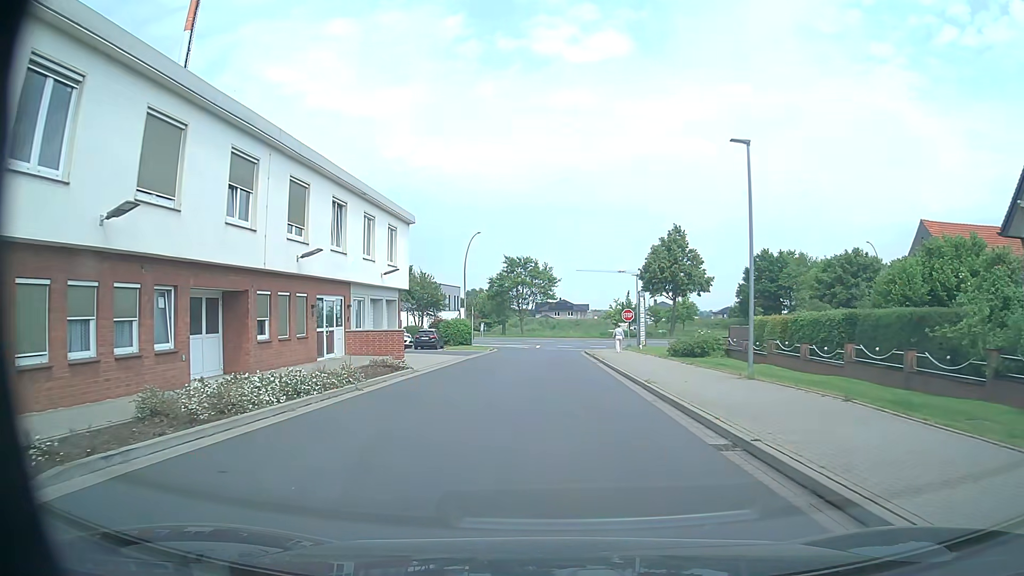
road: residential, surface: asphalt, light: Day
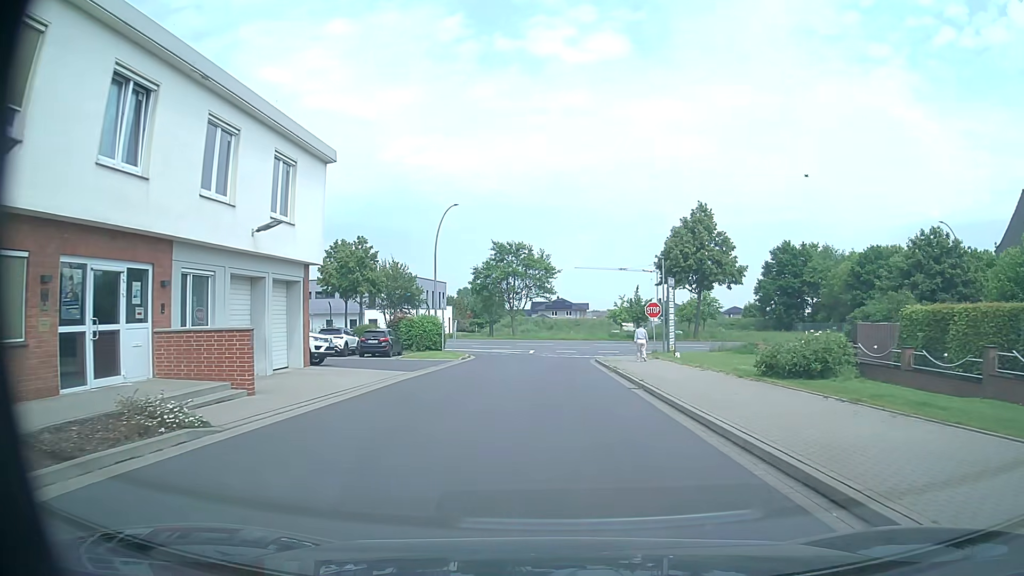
(0.0, +13.8) m; 0°
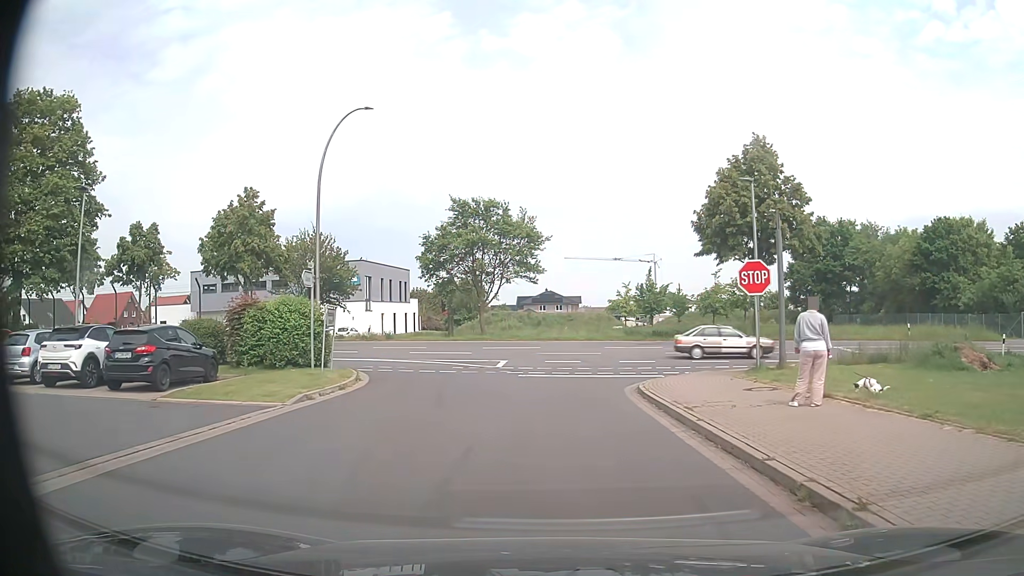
(+0.1, +20.6) m; 0°
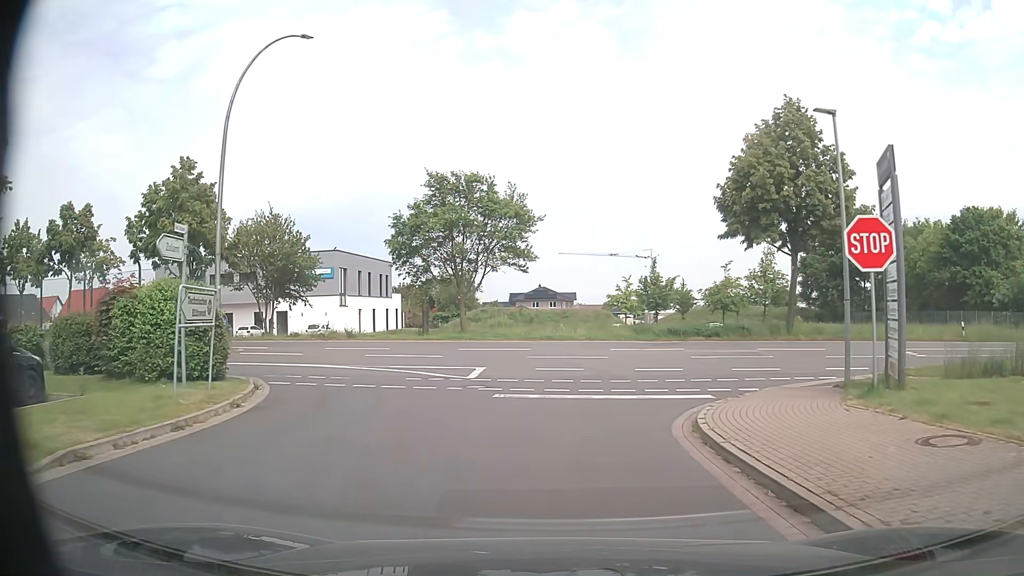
(+0.1, +7.0) m; +2°
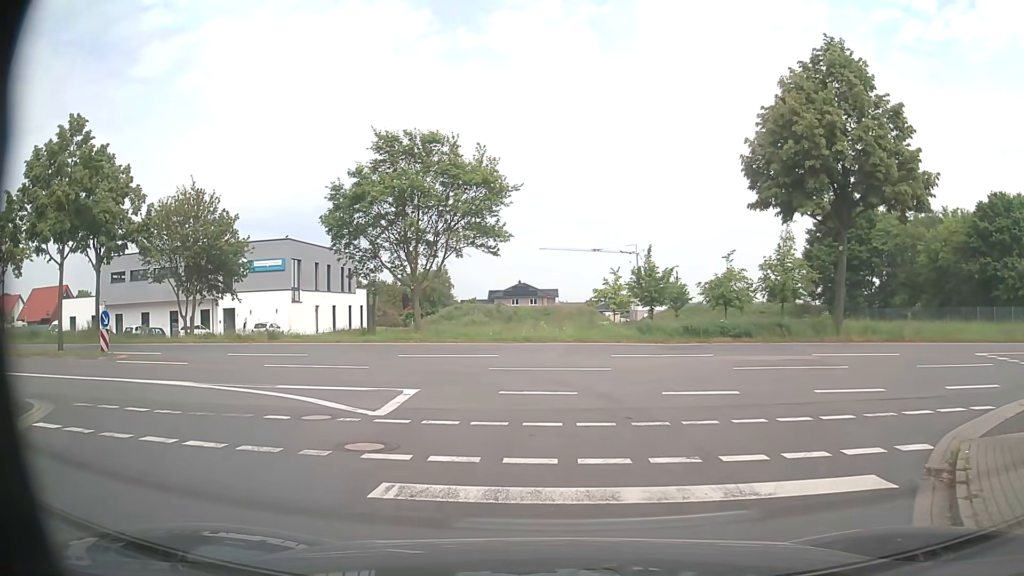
(0.0, +7.7) m; +1°
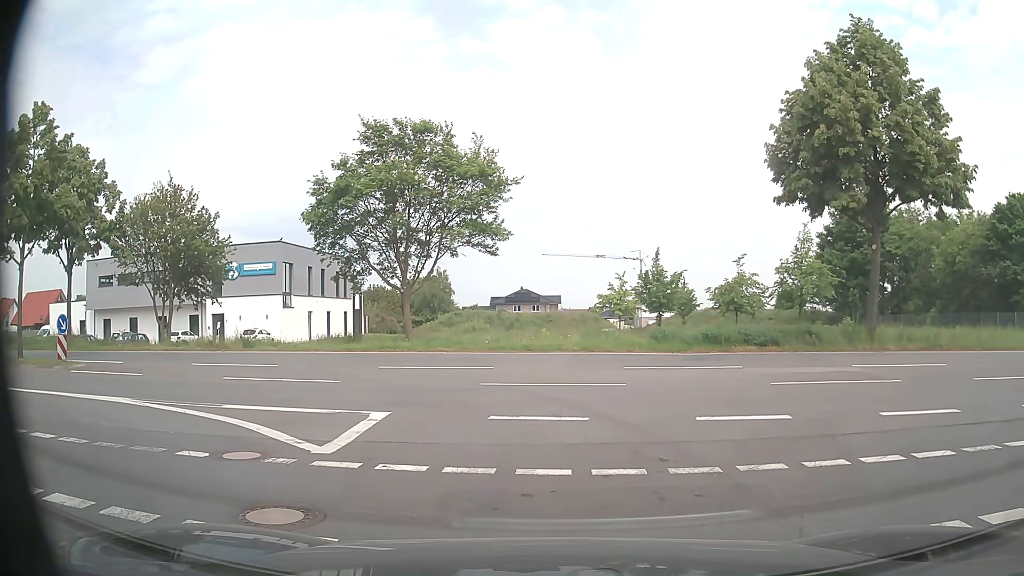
(0.0, +2.5) m; 0°
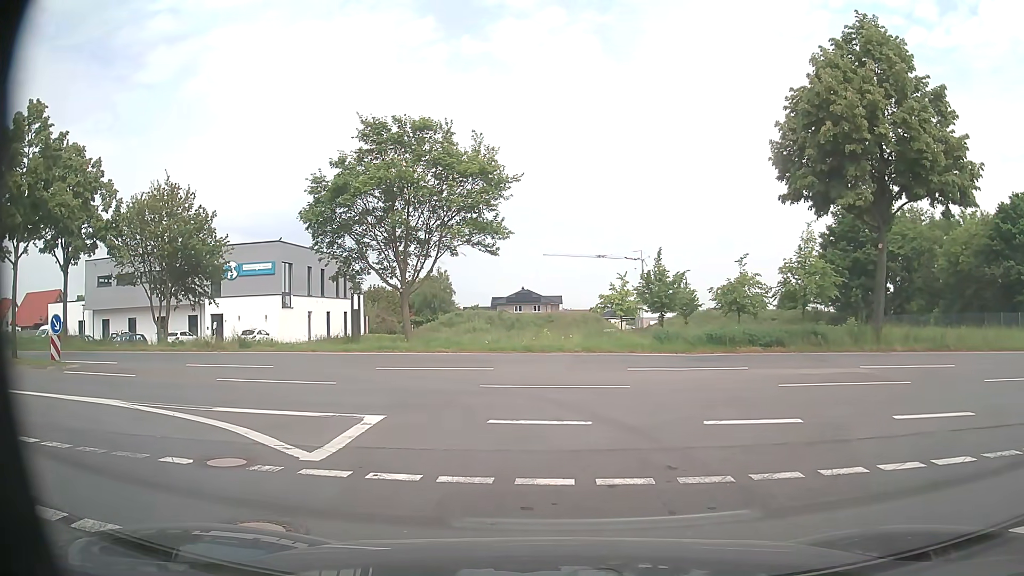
(0.0, +0.4) m; 0°
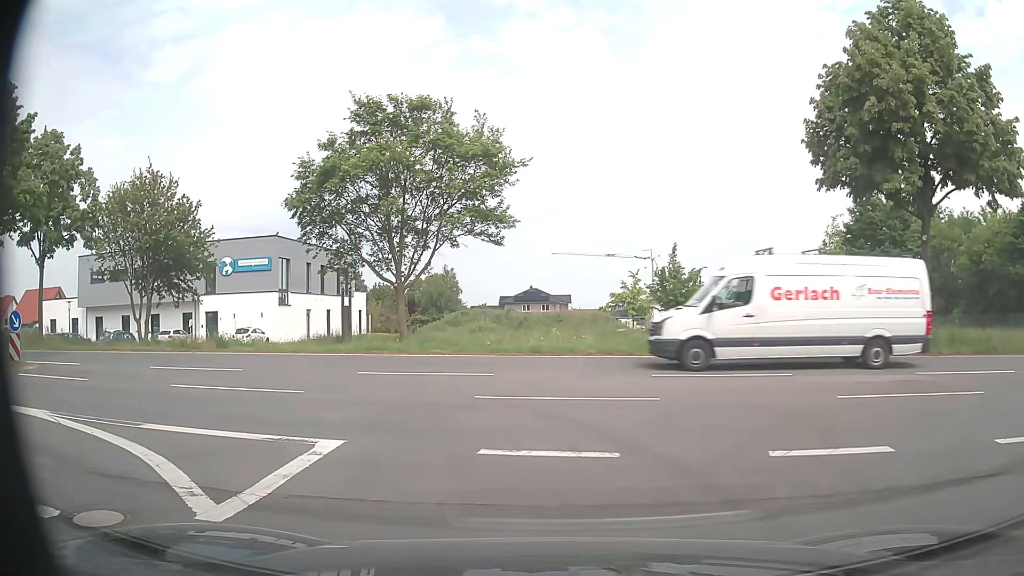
(0.0, +2.6) m; -2°
(0, +10) (-6, +17) (-16, +20) (-26, +21) (-36, +22) (-46, +22) (-56, +22) (-66, +22) (-76, +22) (-86, +21) m
